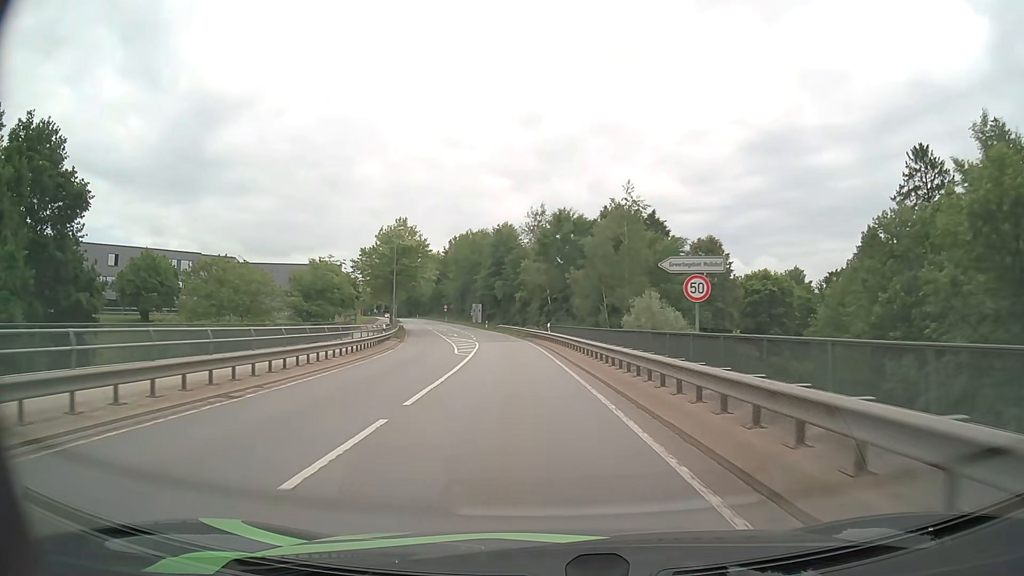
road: secondary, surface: asphalt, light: Day
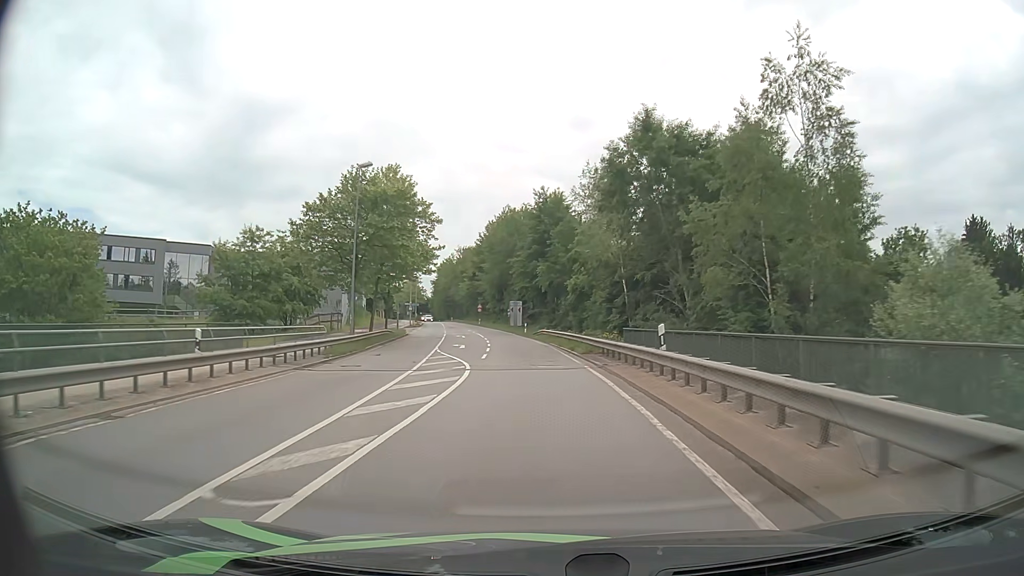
(-1.1, +28.0) m; -4°
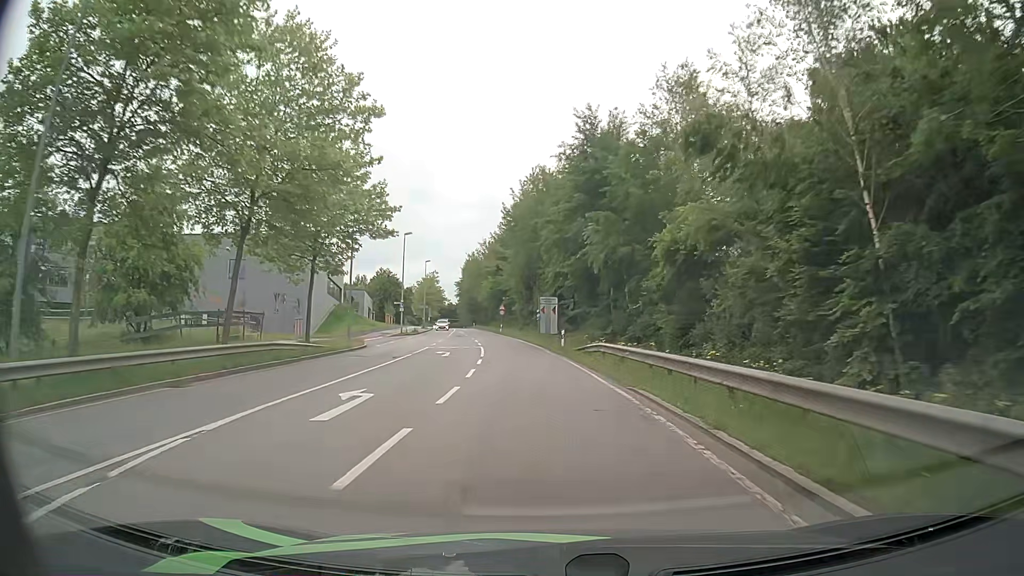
(-0.9, +27.2) m; -4°
(0, +10) (0, +20) (-1, +30) (-2, +40) (-3, +50) (-5, +60) (-6, +70) (-8, +79) (-10, +89) (-11, +99) m
